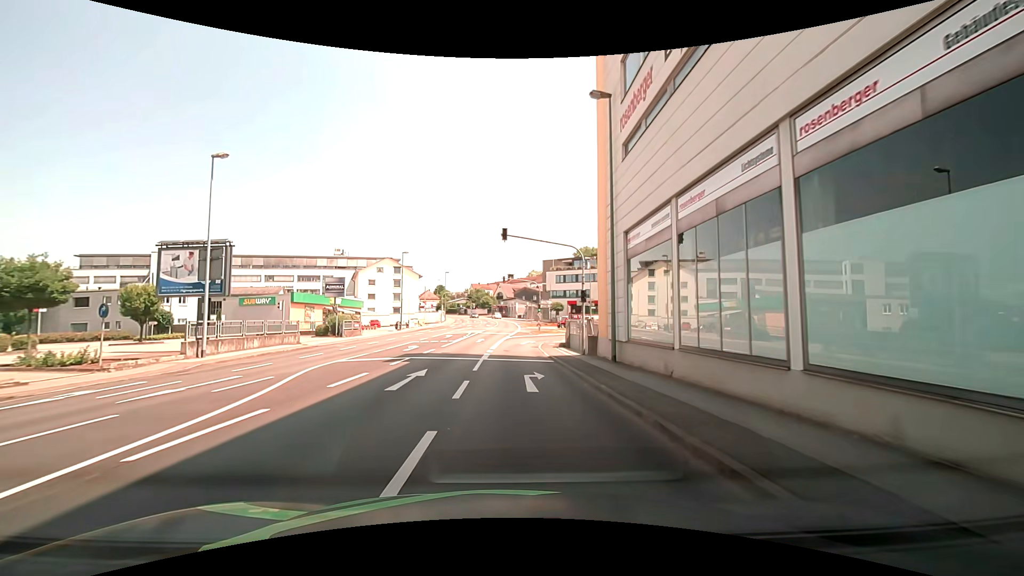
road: tertiary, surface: asphalt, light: Day
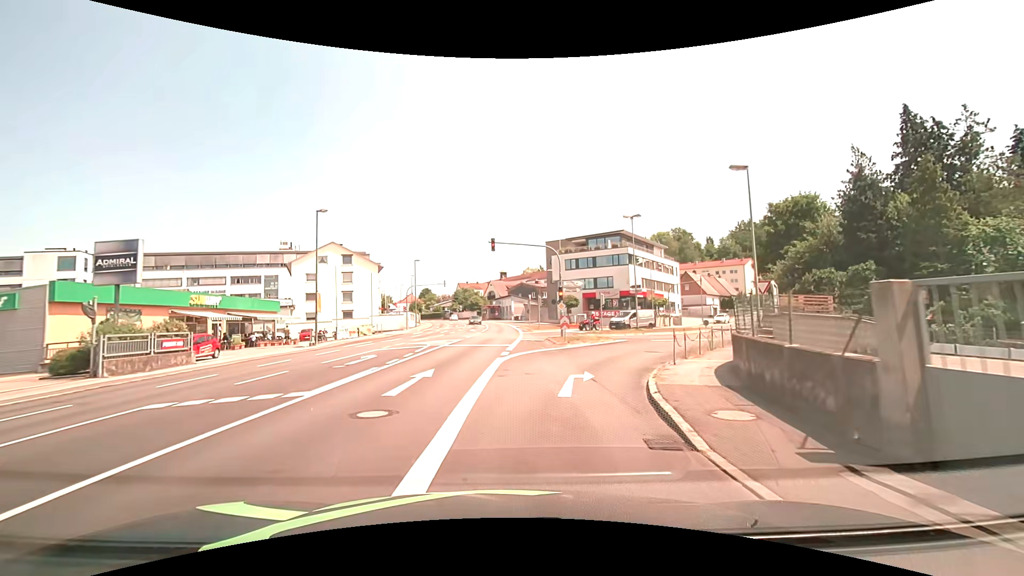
(+0.2, +27.5) m; +1°
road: tertiary_link
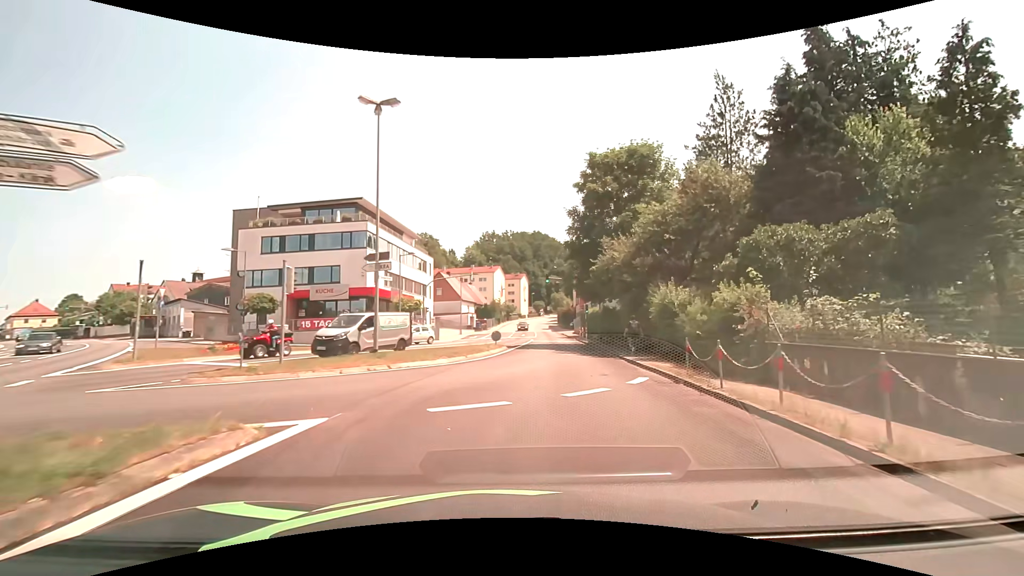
(+5.0, +24.9) m; +29°
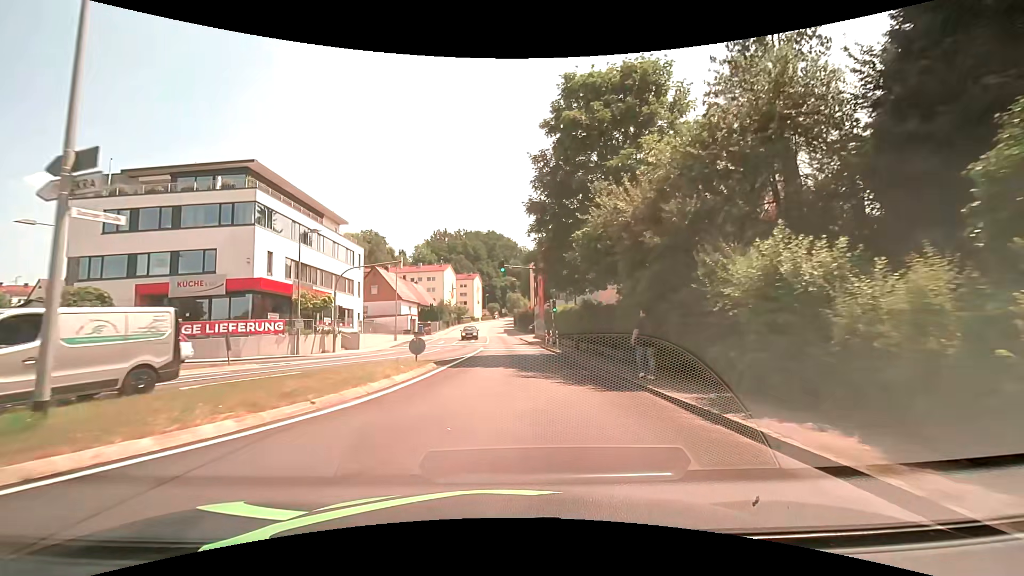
(+0.8, +11.4) m; +6°
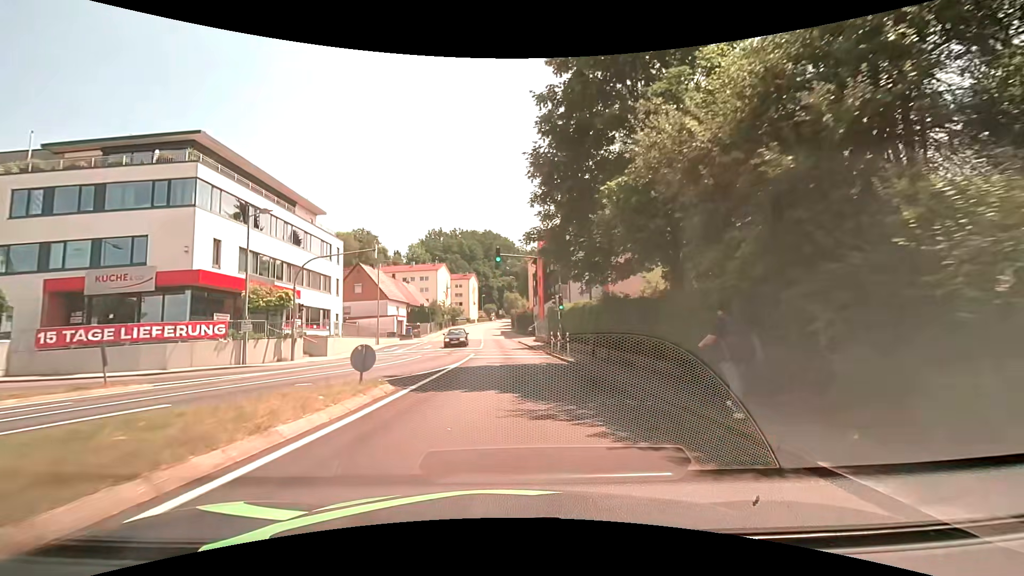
(0.0, +6.1) m; +1°
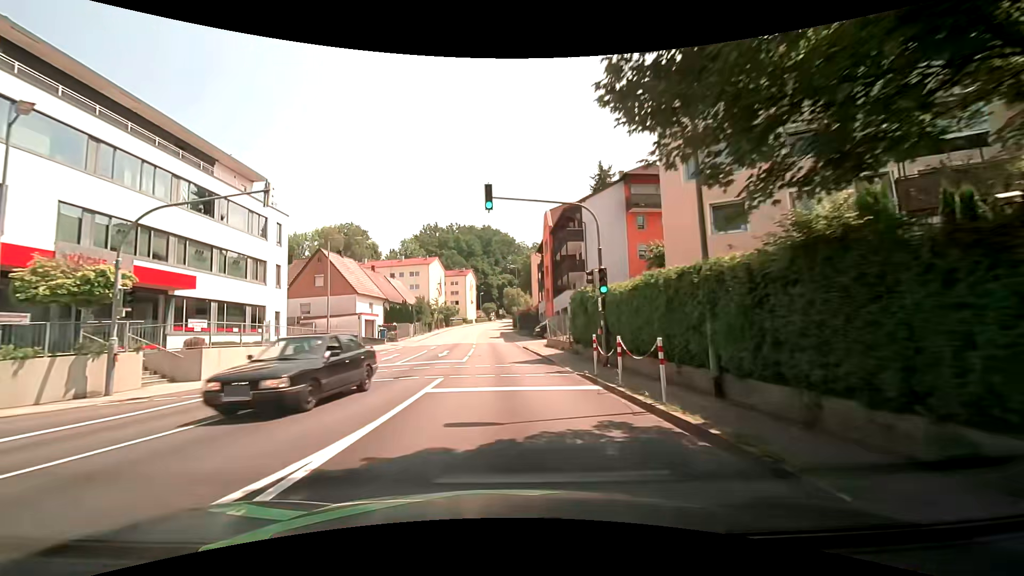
(0.0, +13.0) m; 0°
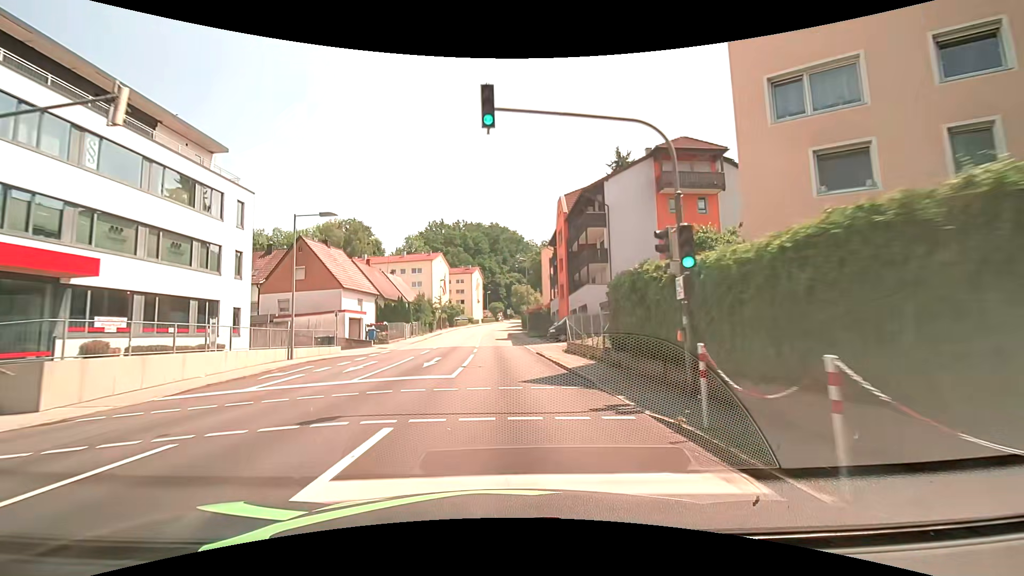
(0.0, +6.8) m; -1°
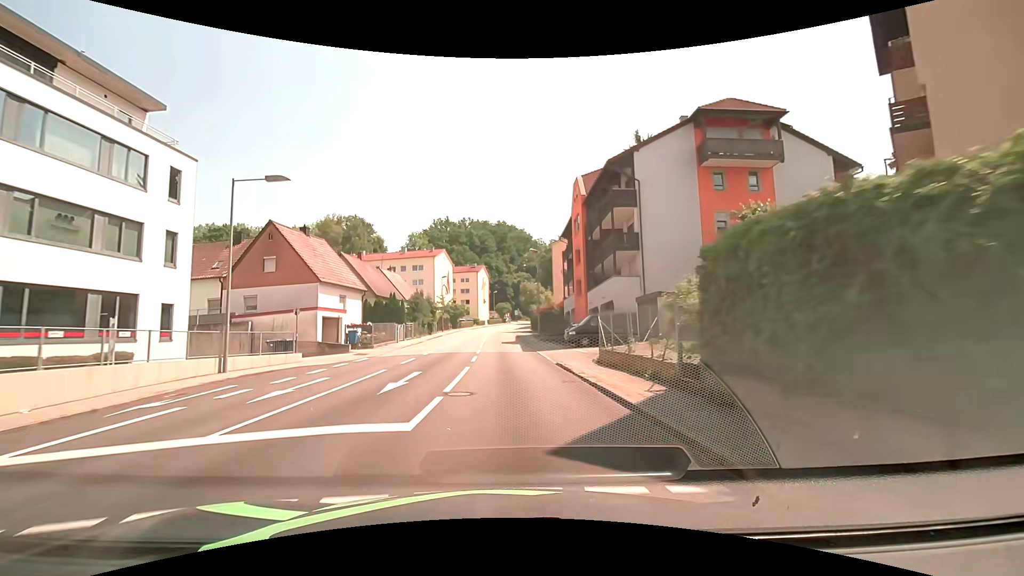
(0.0, +7.0) m; 0°
(0, +10) (0, +20) (-1, +30) (-1, +40) (-1, +50) (-2, +60) (-1, +70) (-1, +80) (0, +90) (0, +100) m
